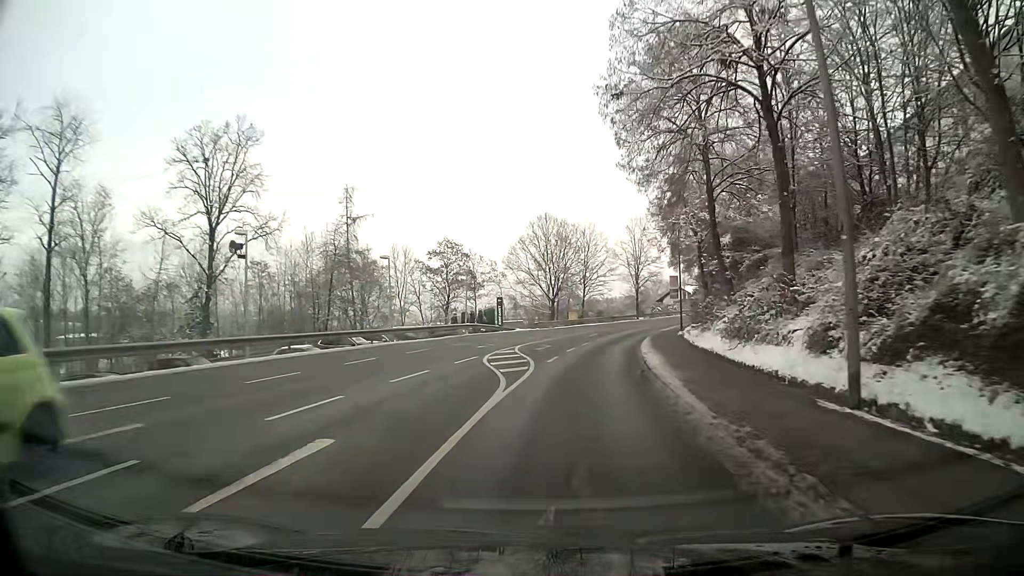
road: tertiary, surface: asphalt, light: Day
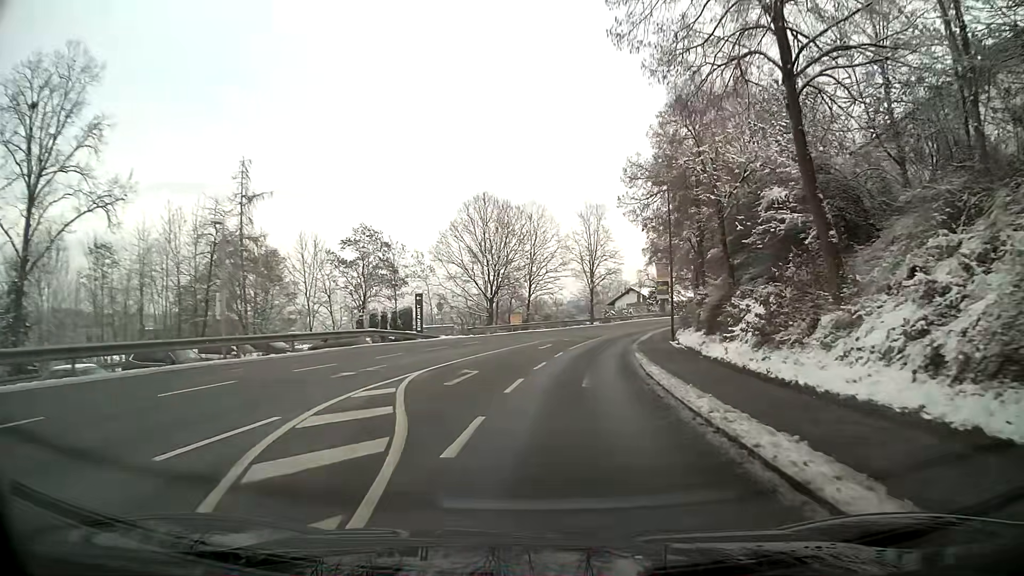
(+0.7, +14.5) m; +5°
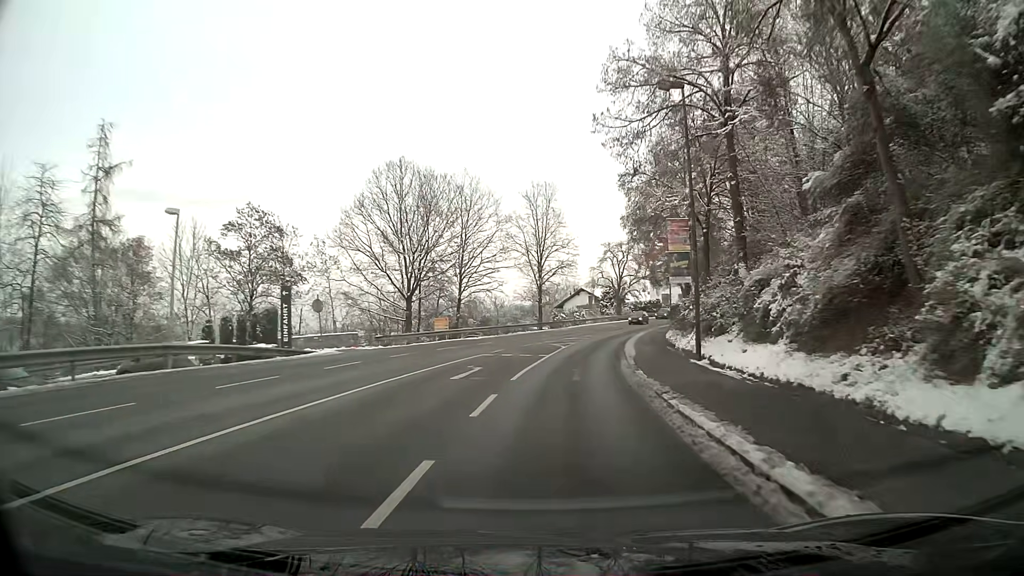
(+0.7, +15.1) m; +5°
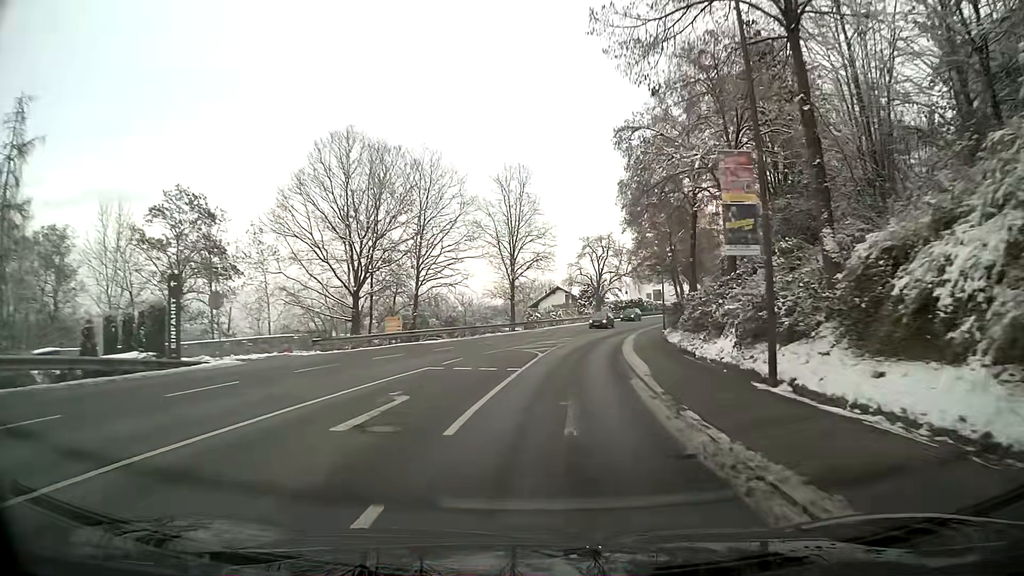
(+0.1, +7.7) m; +2°
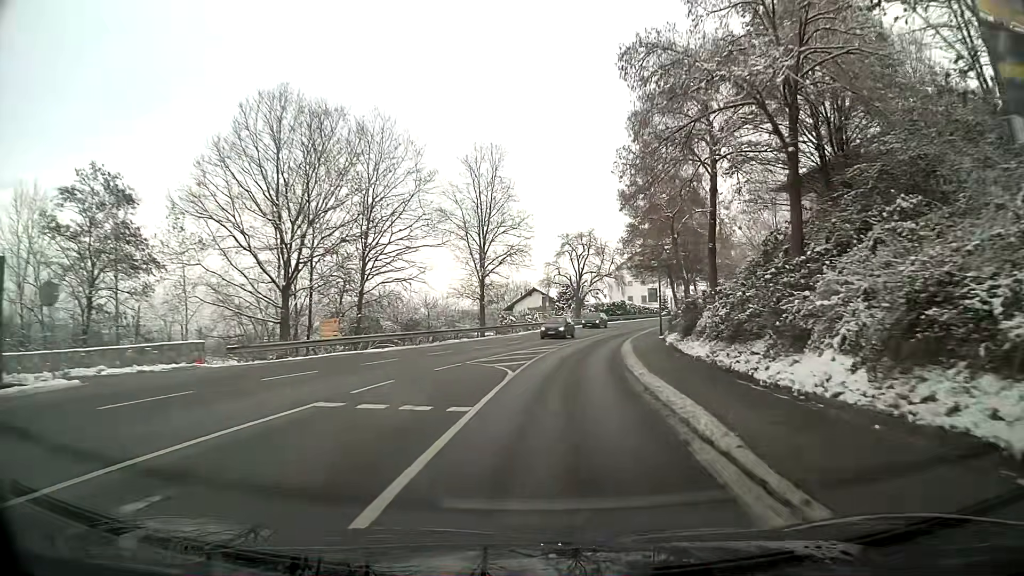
(+0.1, +7.9) m; +2°
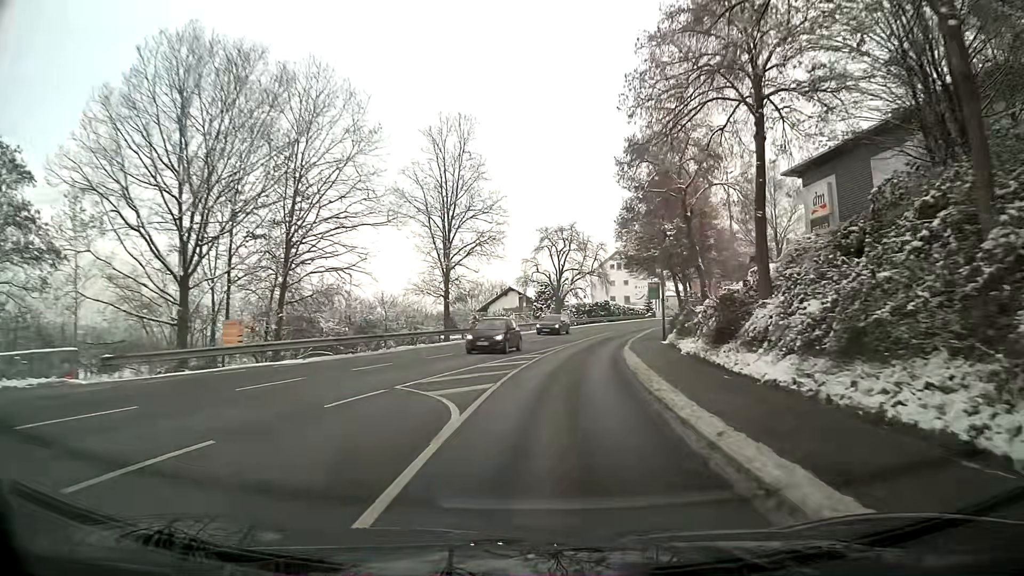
(+0.1, +7.9) m; +2°
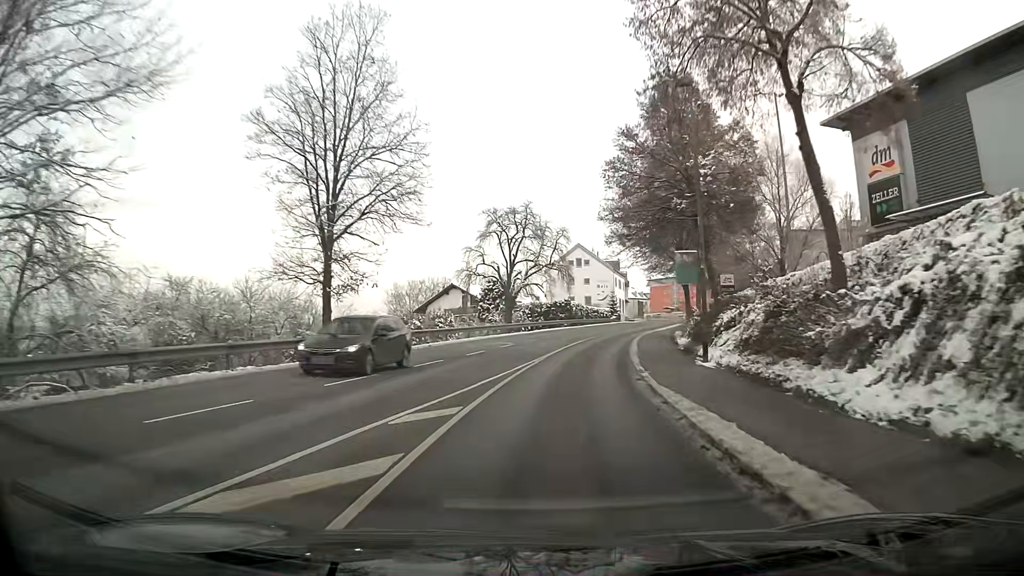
(+0.6, +16.1) m; +4°
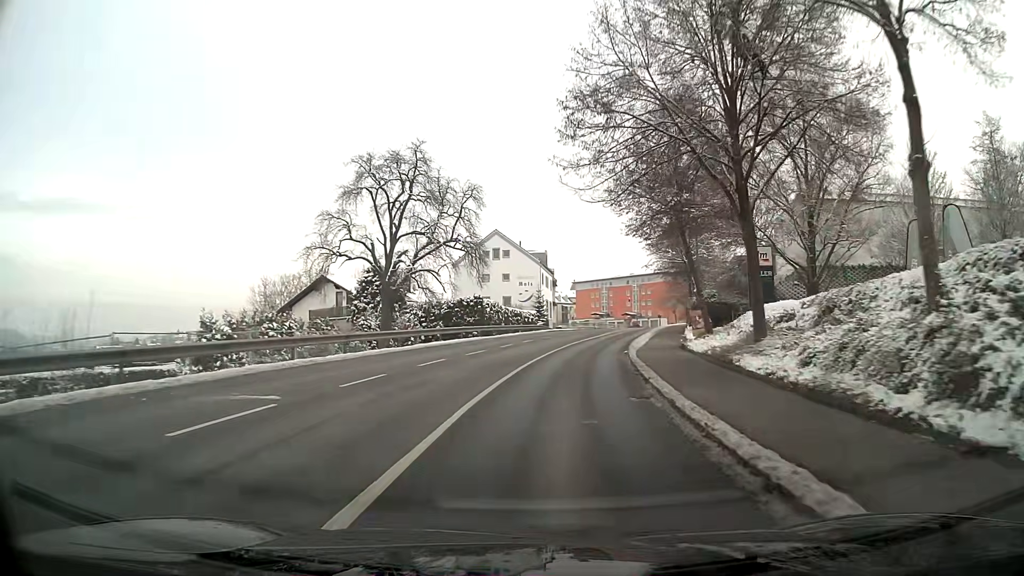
(+1.6, +24.1) m; +7°
(0, +10) (+1, +20) (+2, +30) (+4, +40) (+6, +50) (+8, +59) (+10, +69) (+12, +79) (+14, +89) (+15, +99) m
